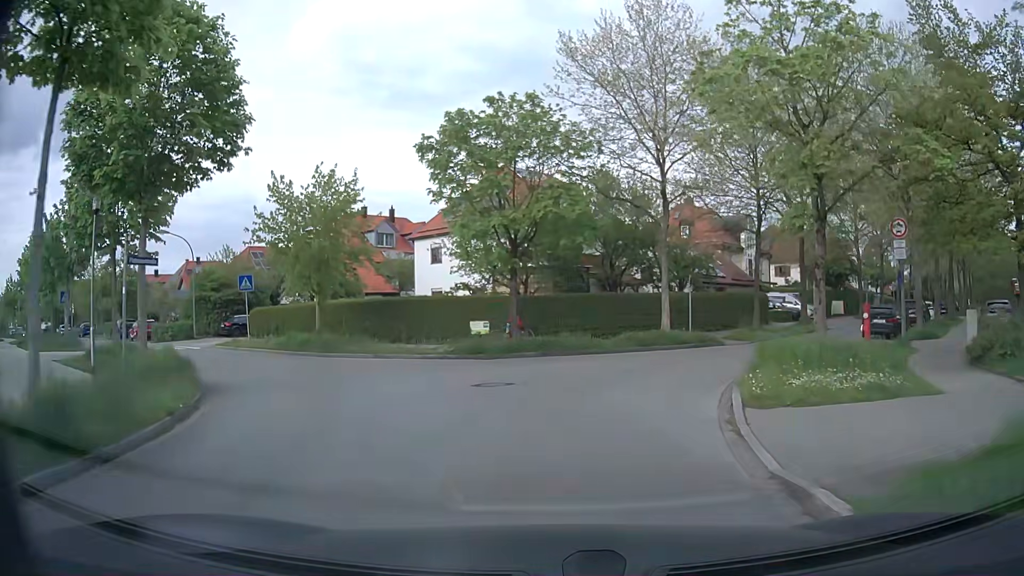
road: residential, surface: asphalt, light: Day
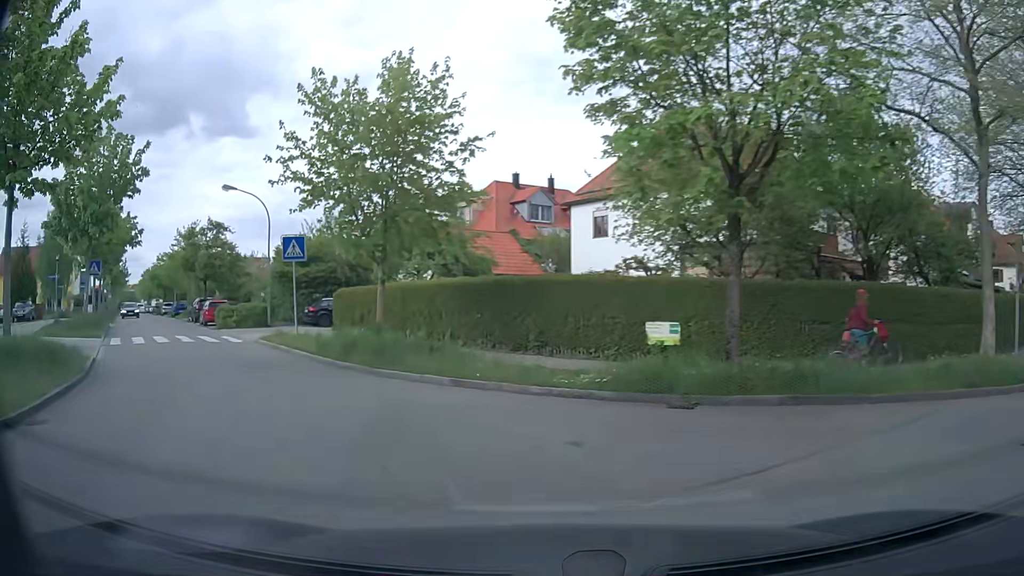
(-1.0, +12.0) m; -15°
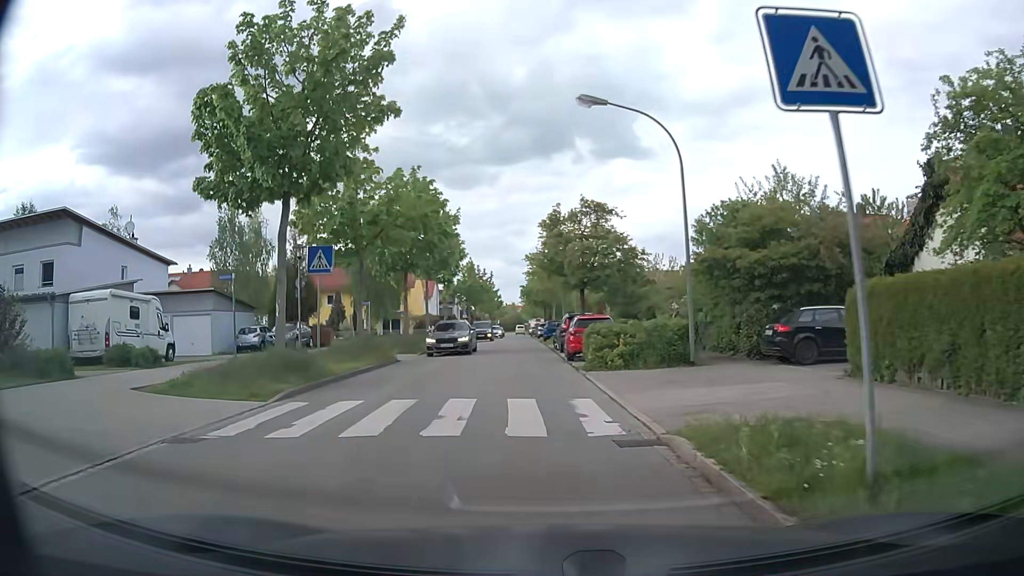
(-6.3, +16.1) m; -35°
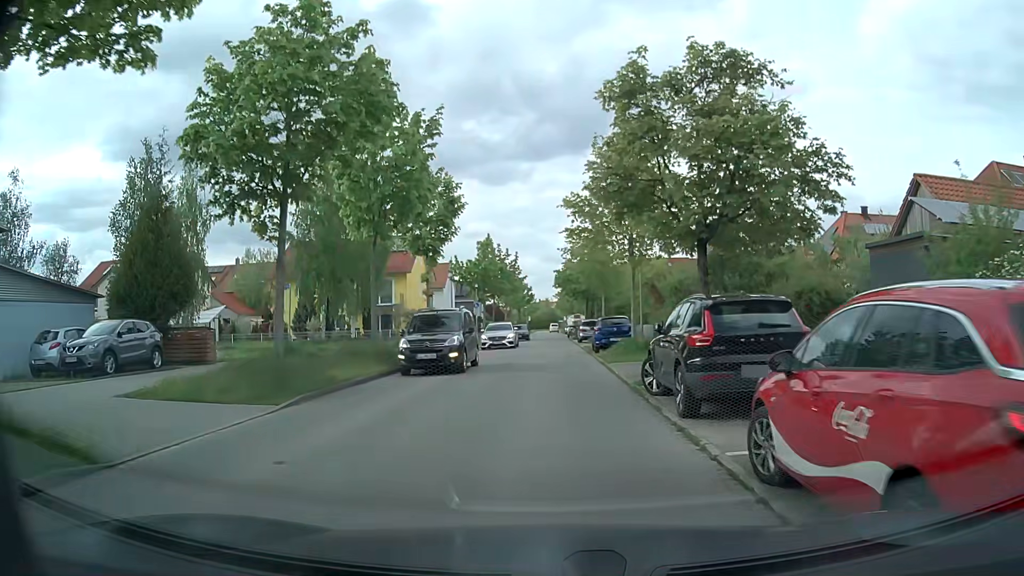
(-0.7, +19.9) m; -3°
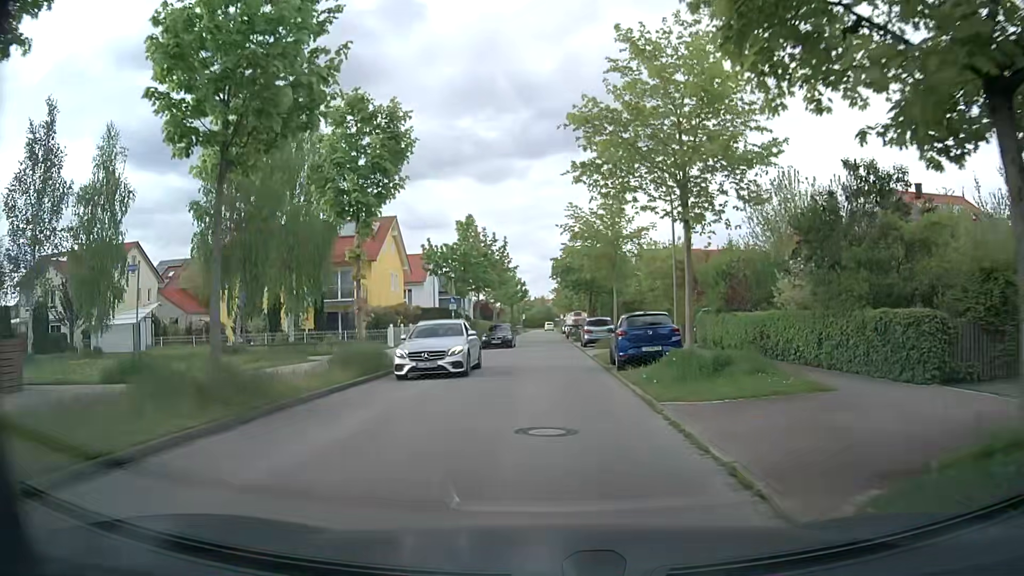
(-0.1, +10.3) m; 0°
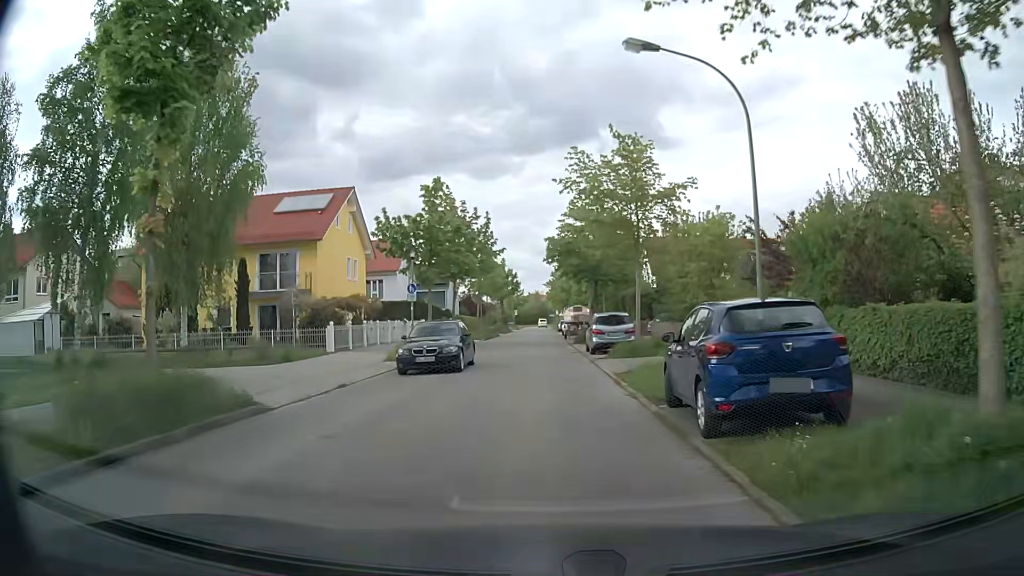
(0.0, +10.4) m; 0°
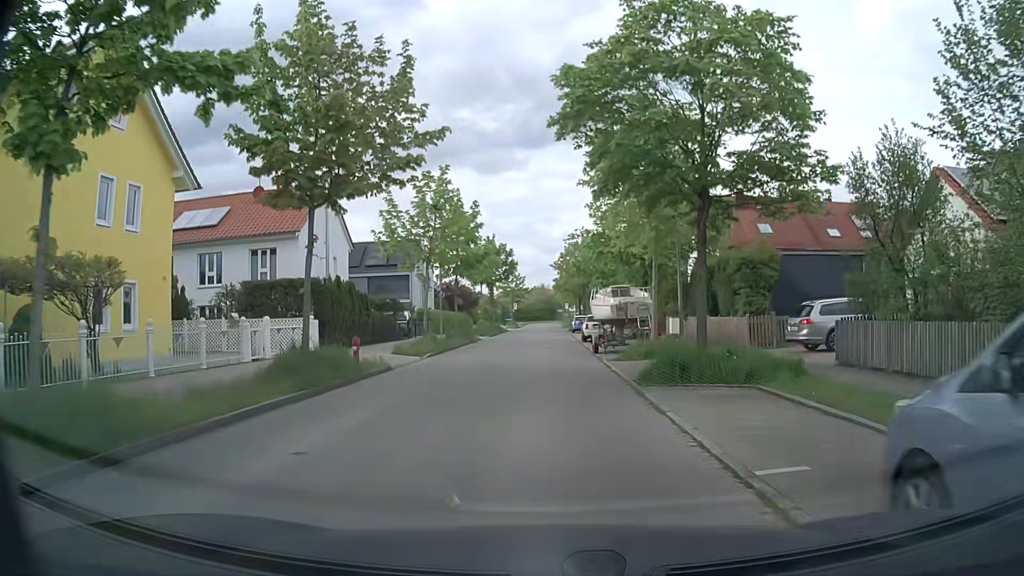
(-0.1, +26.0) m; -1°
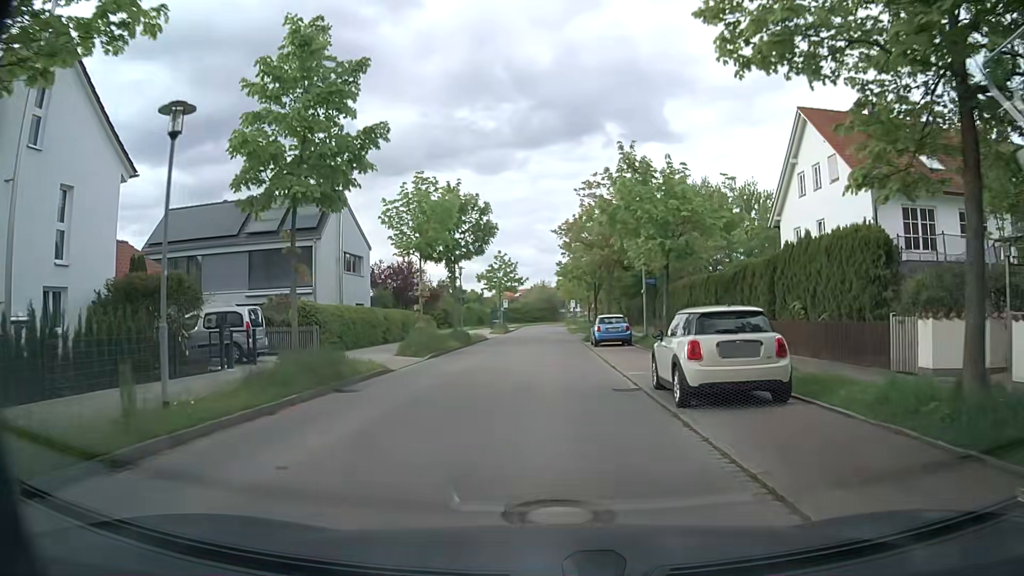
(+0.2, +25.7) m; +1°
